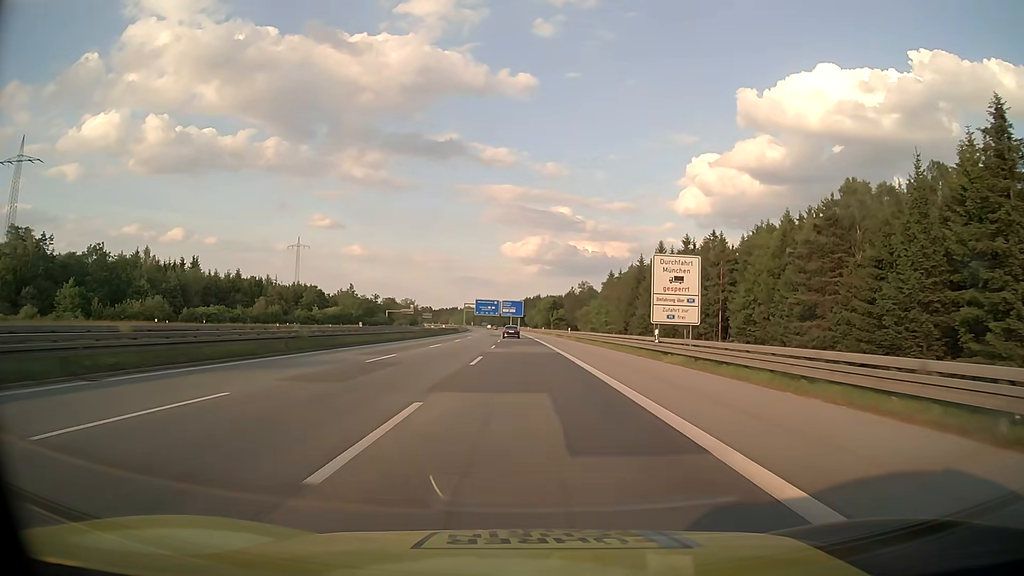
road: motorway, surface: asphalt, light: Day
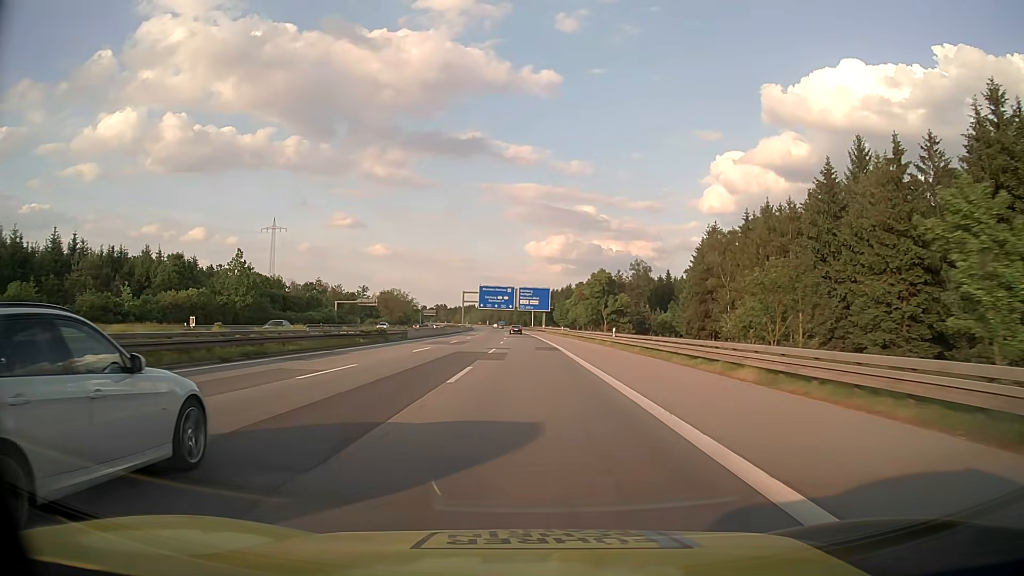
(-1.1, +80.8) m; -2°
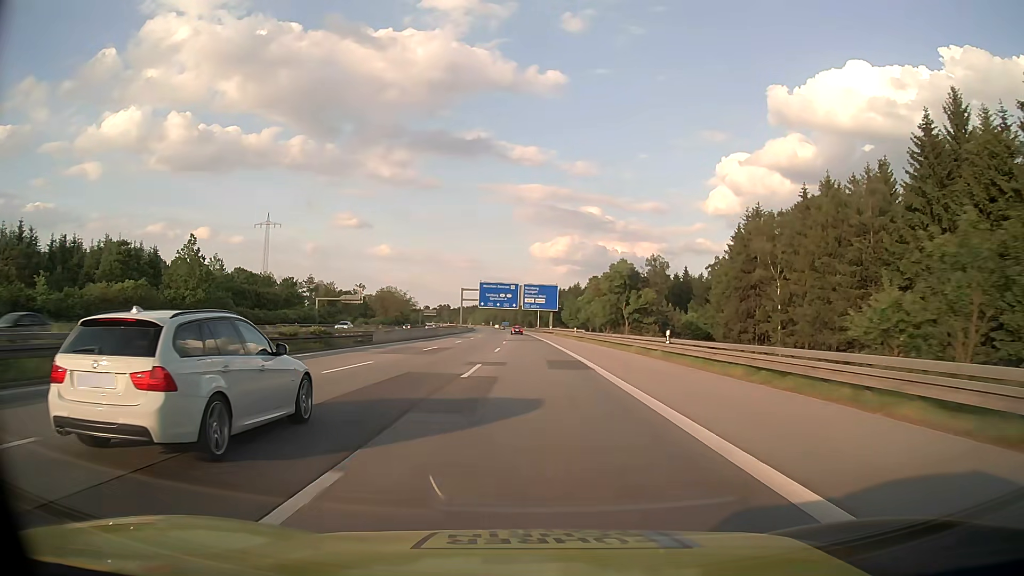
(-0.1, +16.2) m; 0°
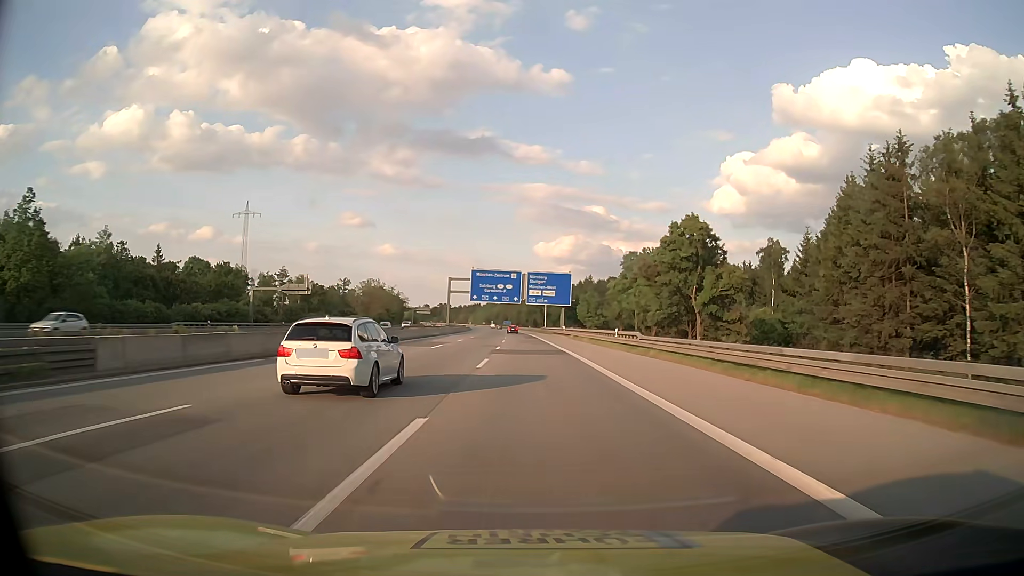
(-0.2, +32.3) m; 0°
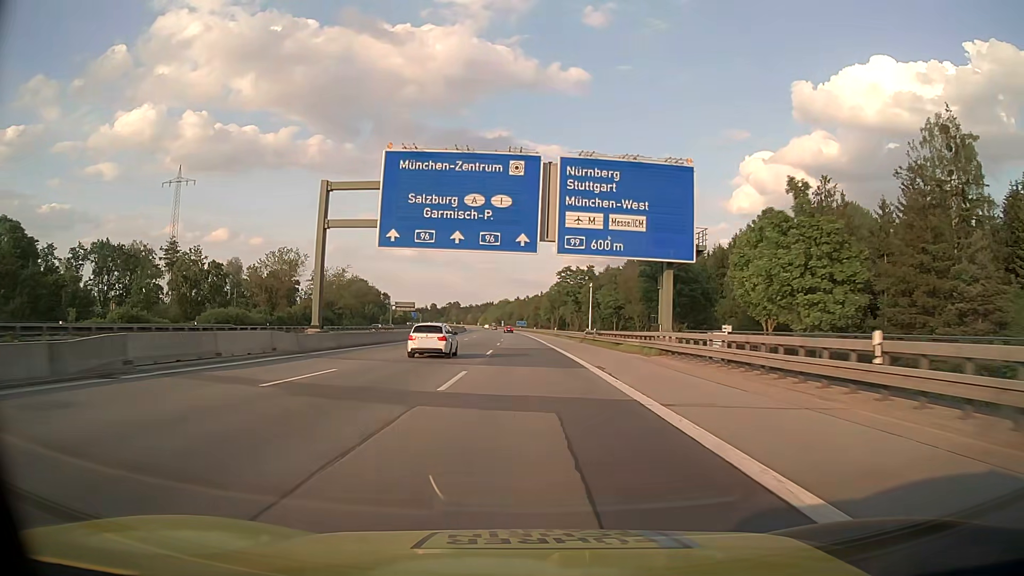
(-0.6, +80.9) m; -2°
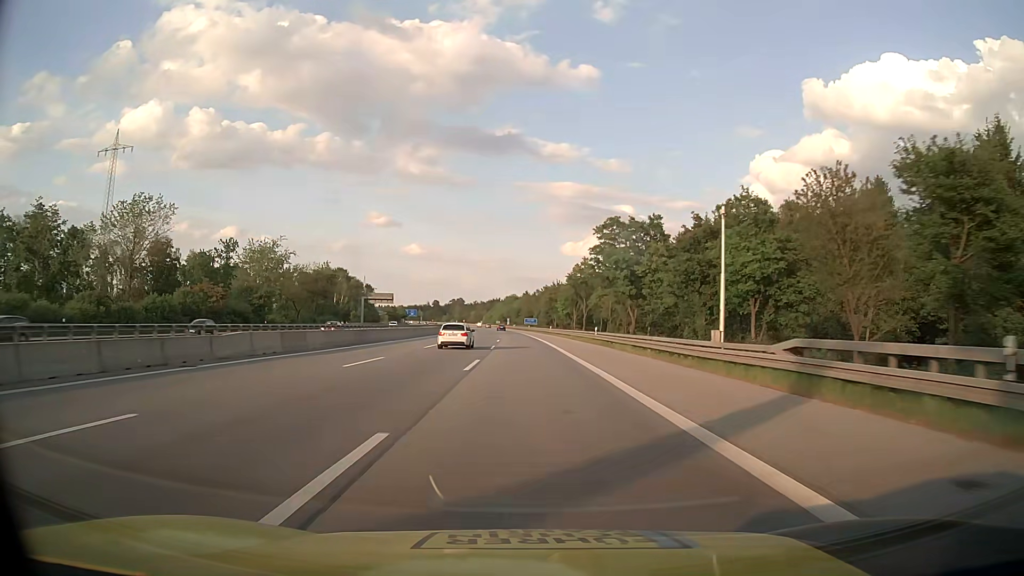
(-0.3, +48.6) m; -1°
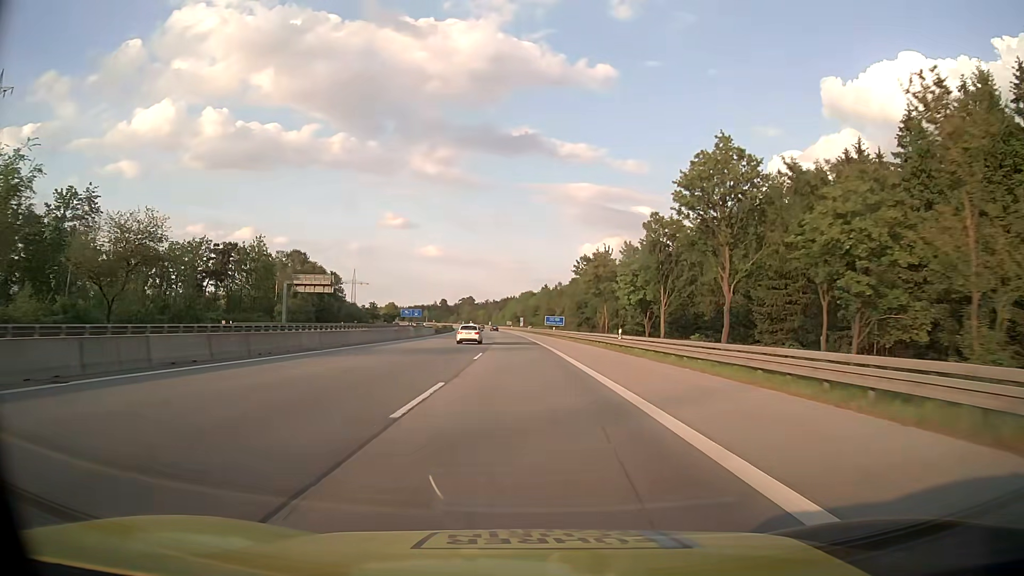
(-0.6, +64.7) m; -1°
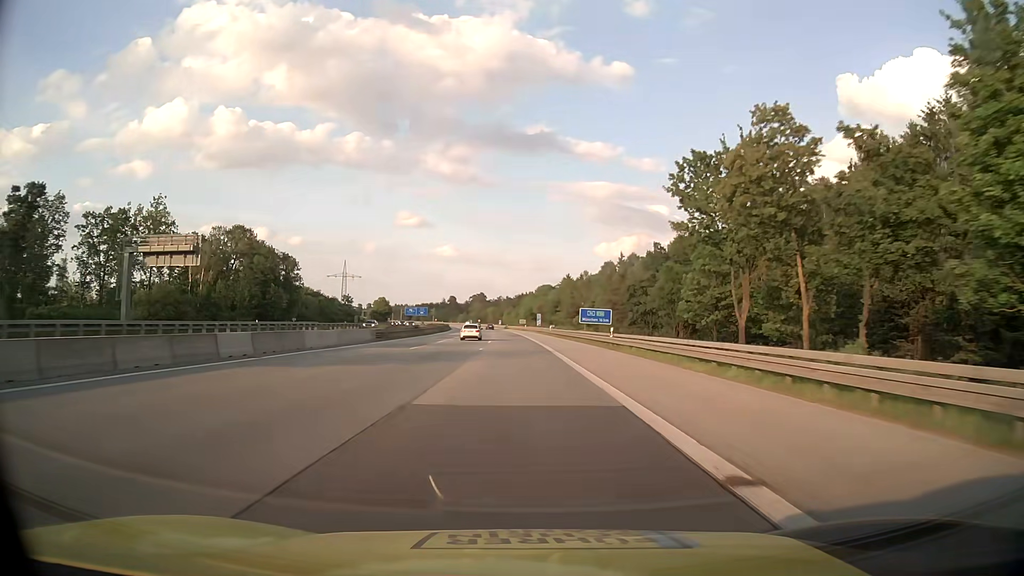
(-0.4, +48.5) m; -1°
(0, +10) (0, +20) (0, +30) (0, +40) (-1, +50) (-1, +60) (-1, +70) (-2, +80) (-2, +90) (-3, +100) m
